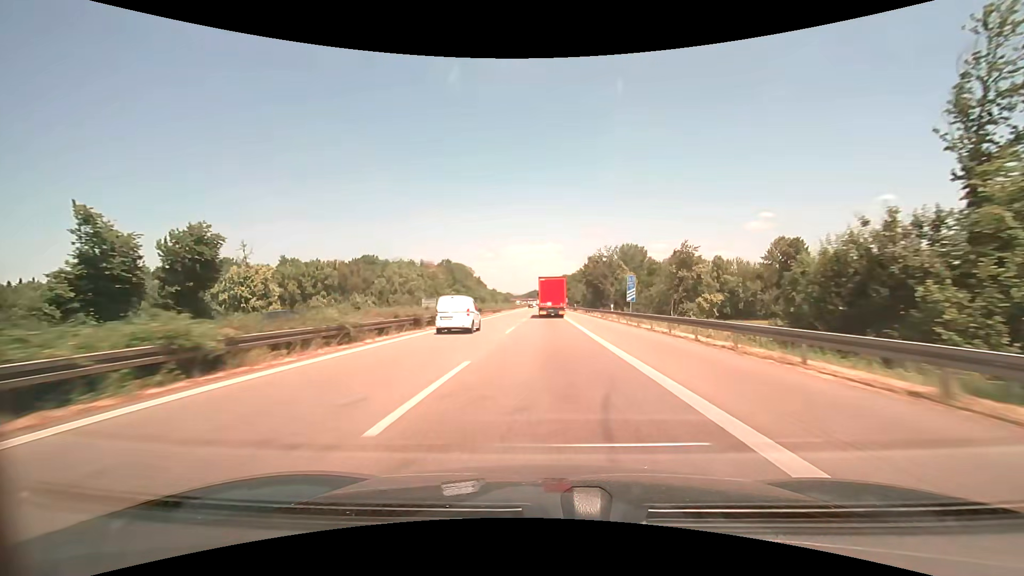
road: motorway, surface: asphalt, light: Day
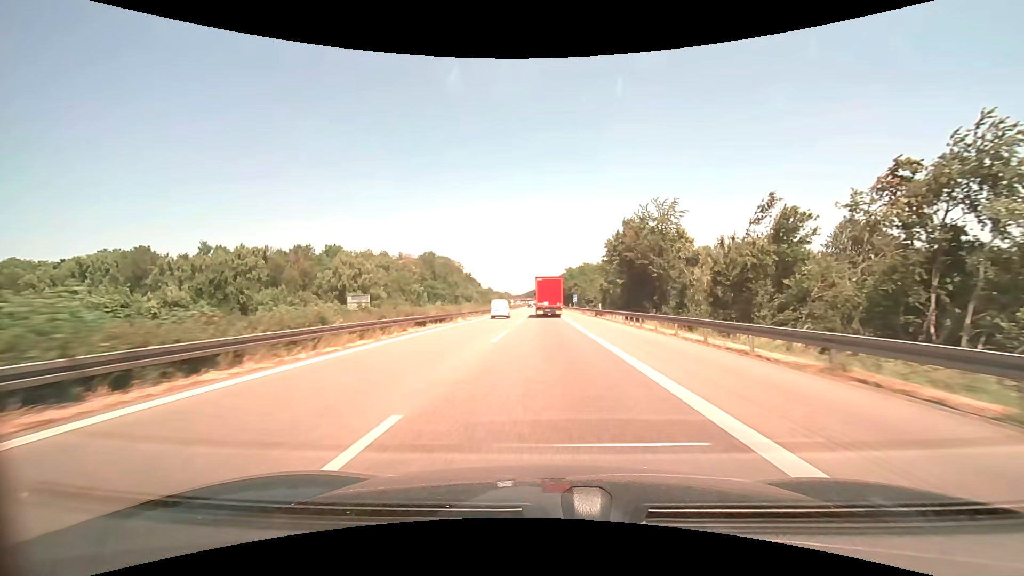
(-0.1, +41.3) m; 0°
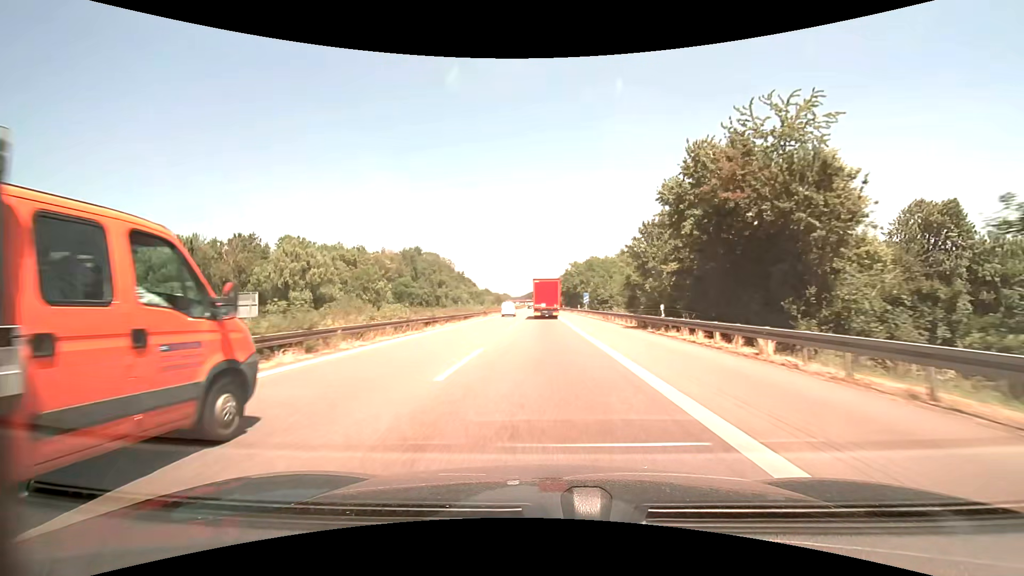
(0.0, +26.7) m; 0°
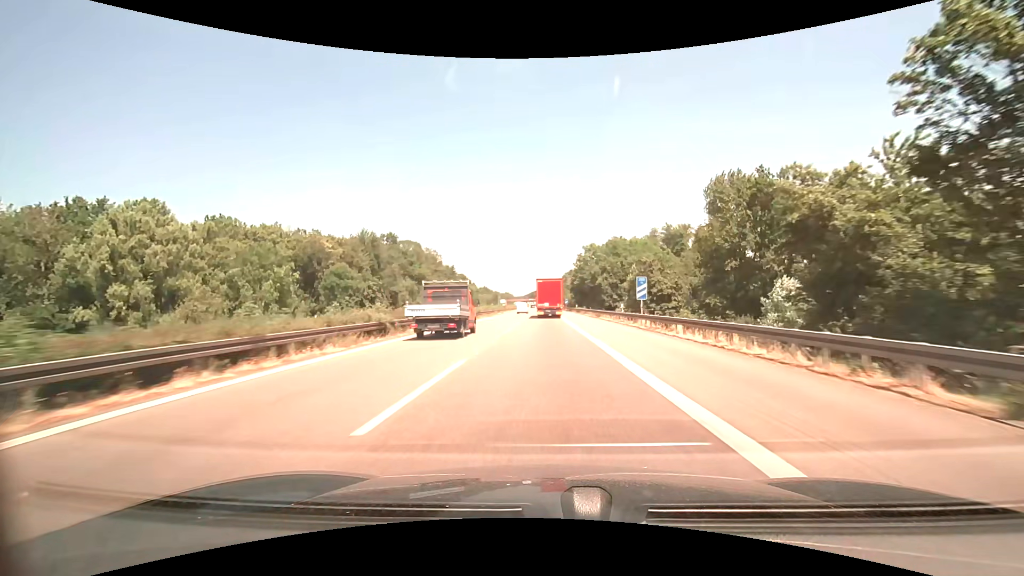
(-0.3, +39.5) m; -1°
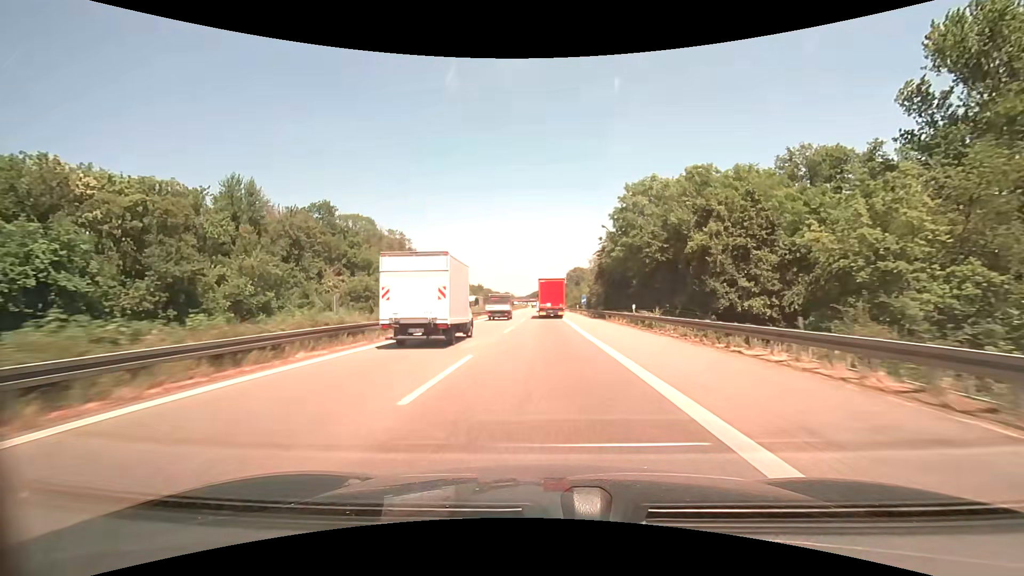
(0.0, +52.5) m; 0°
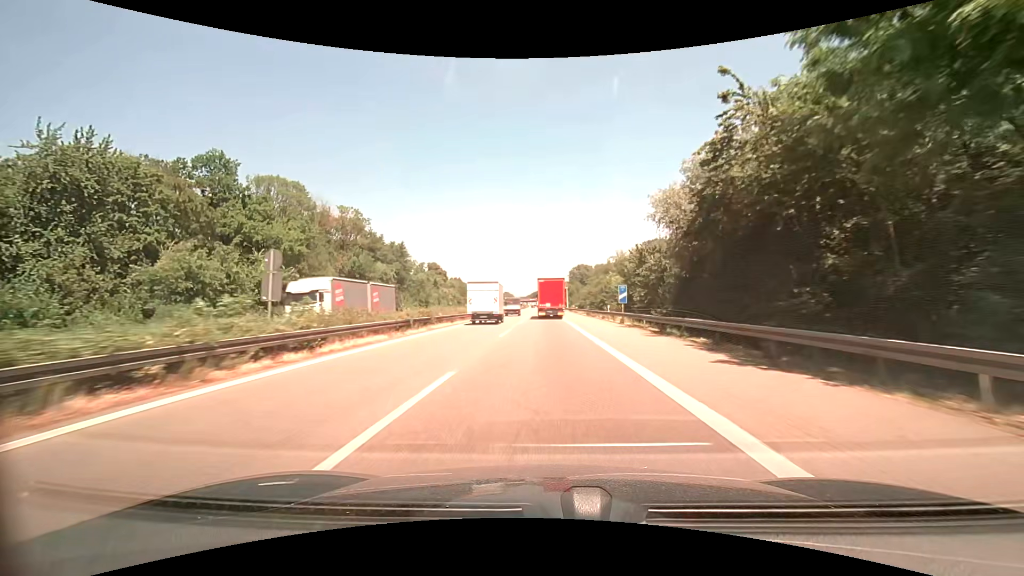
(-0.2, +39.2) m; 0°
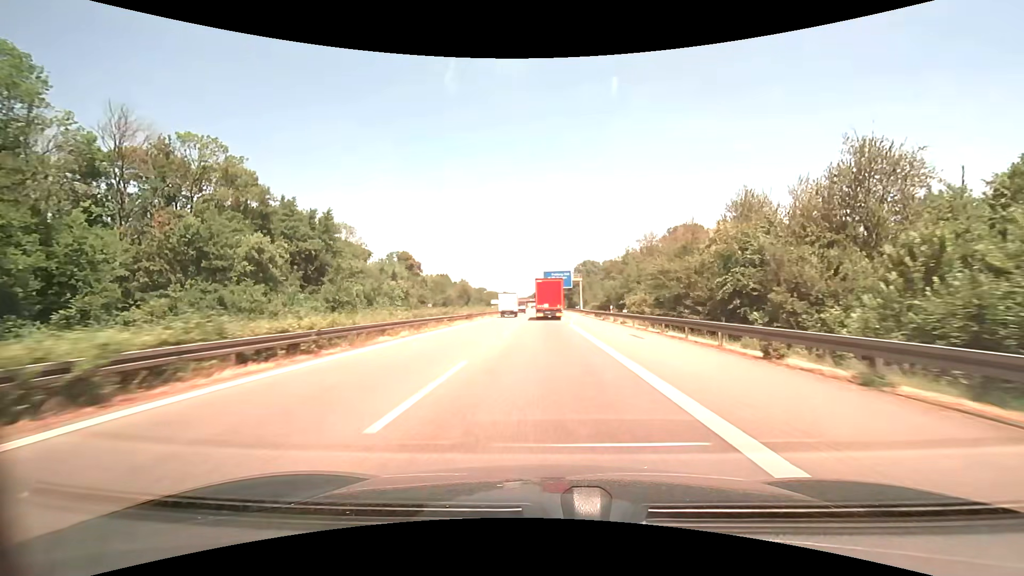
(-0.1, +52.0) m; 0°
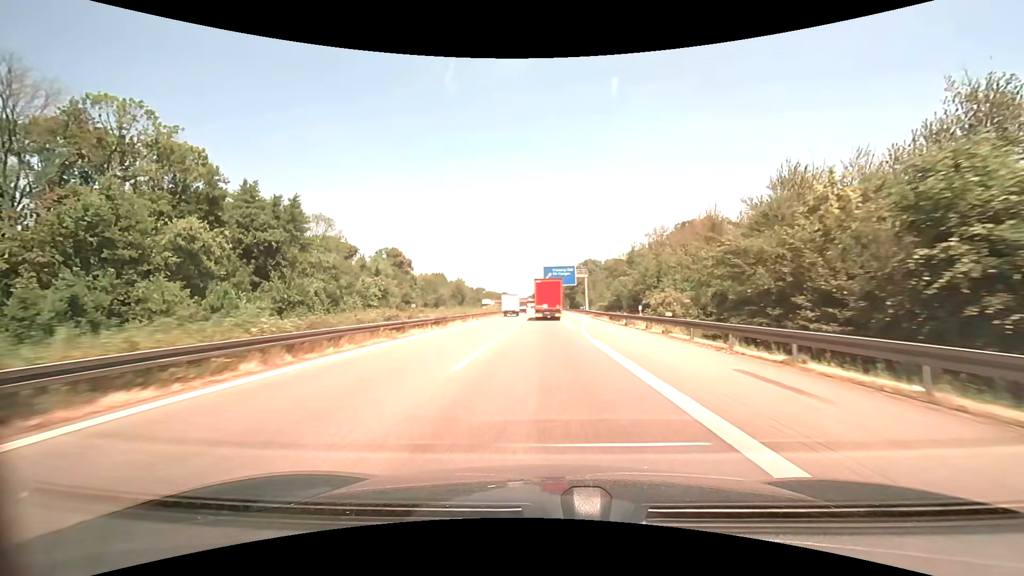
(0.0, +13.0) m; 0°
(0, +10) (0, +20) (0, +30) (0, +40) (0, +50) (0, +60) (0, +70) (0, +80) (0, +90) (-1, +100) m
